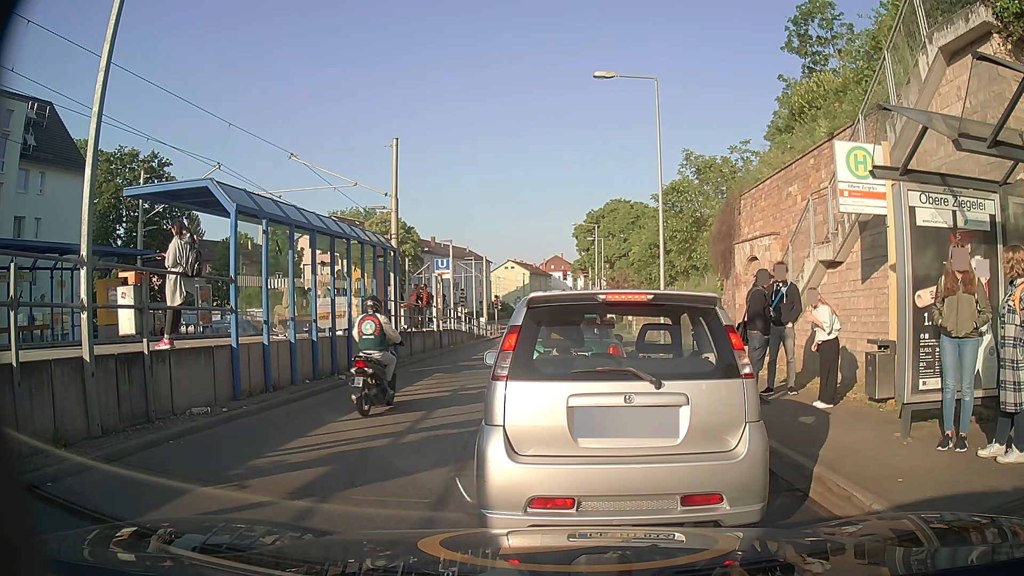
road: secondary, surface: asphalt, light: Day
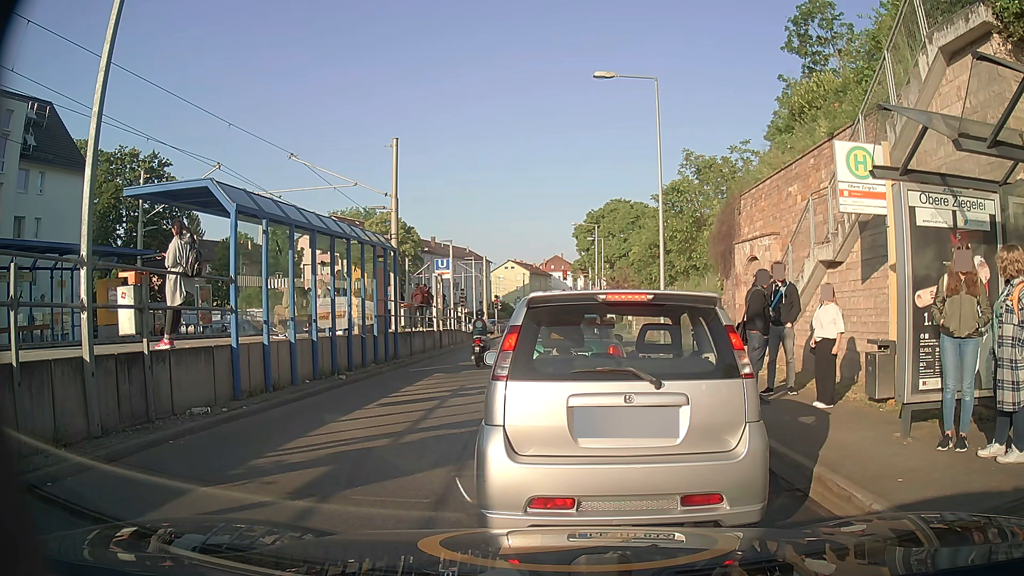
(0.0, 0.0) m; 0°
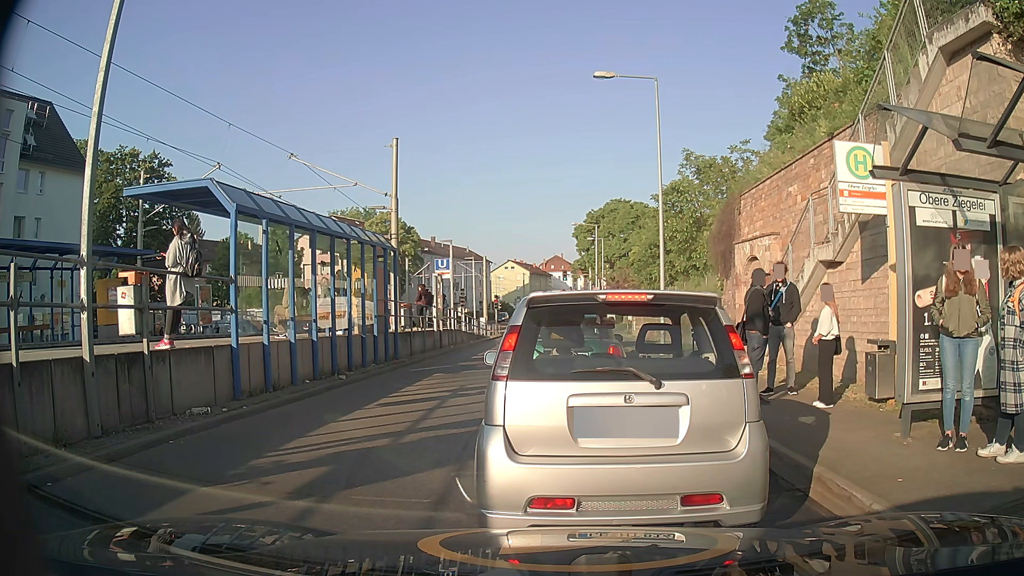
(0.0, 0.0) m; 0°
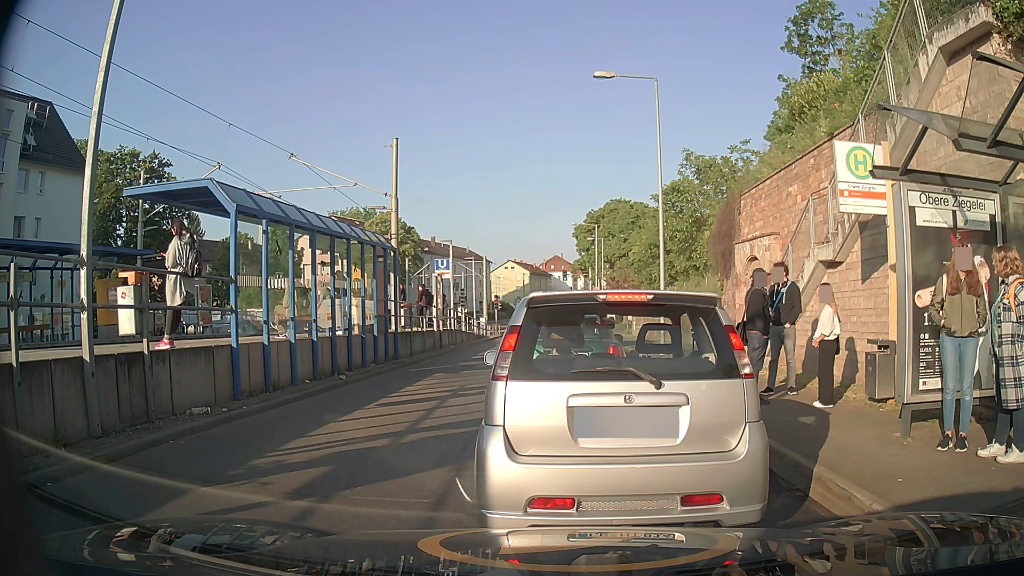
(0.0, 0.0) m; 0°
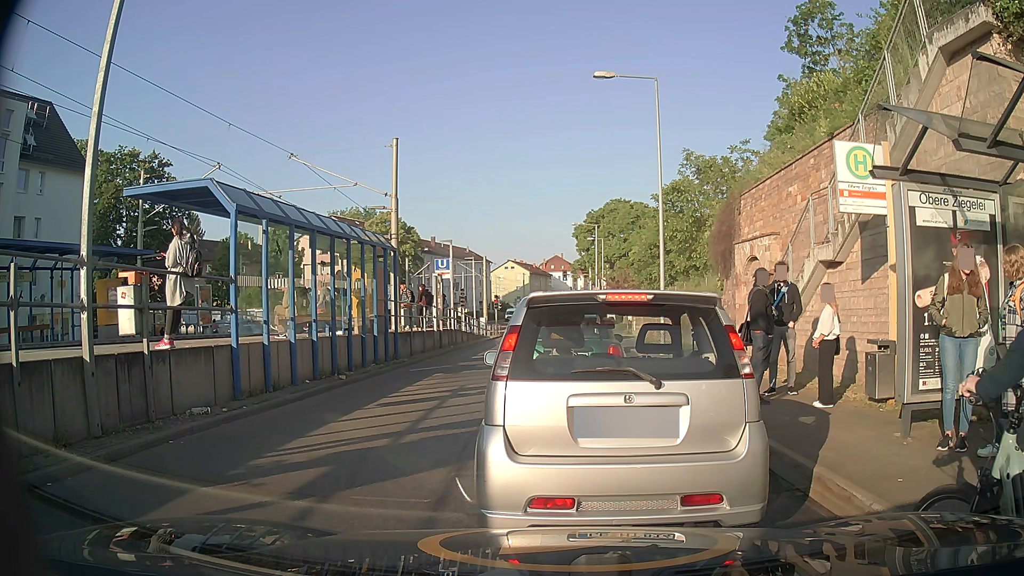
(0.0, 0.0) m; 0°
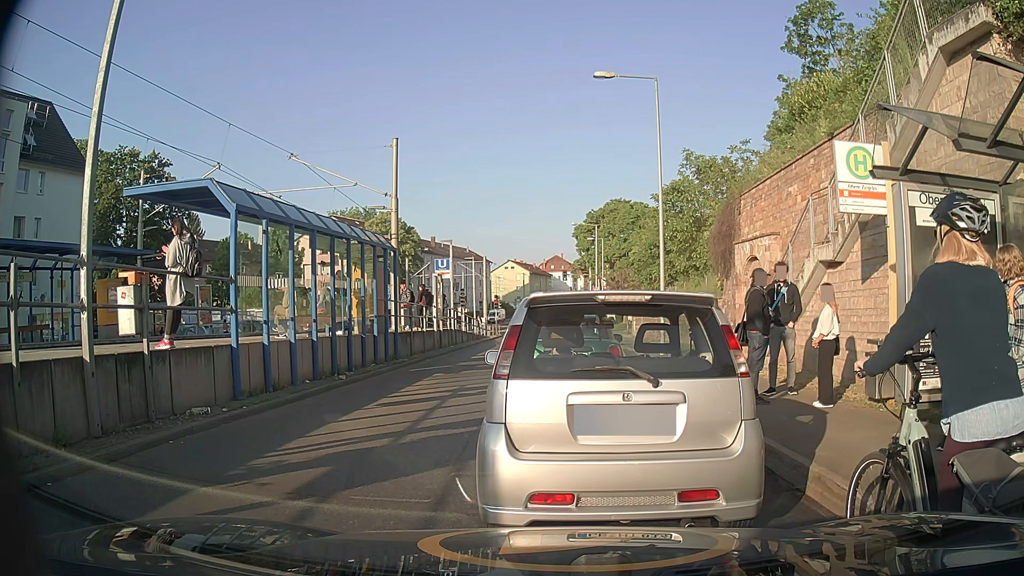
(0.0, 0.0) m; 0°
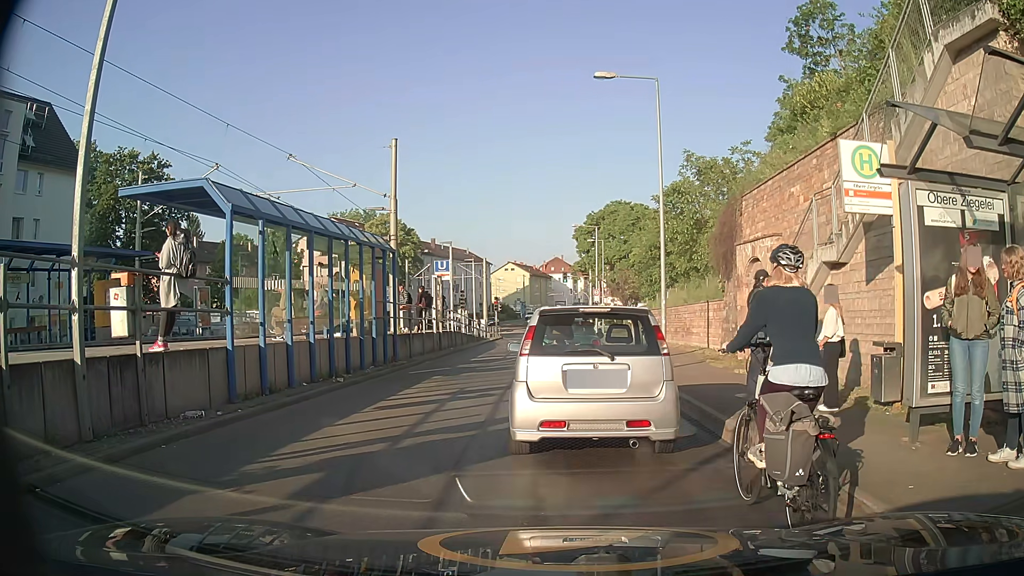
(0.0, +0.2) m; 0°
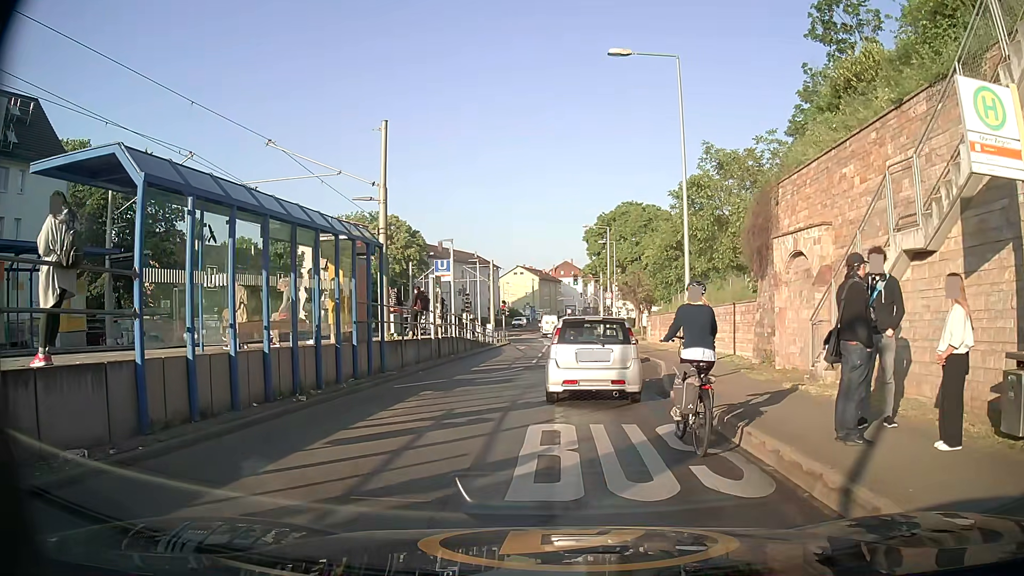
(0.0, +2.9) m; -1°
(0, +10) (0, +20) (+1, +30) (+1, +40) (+1, +50) (+1, +60) (+1, +70) (0, +80) (0, +90) (0, +100) m
